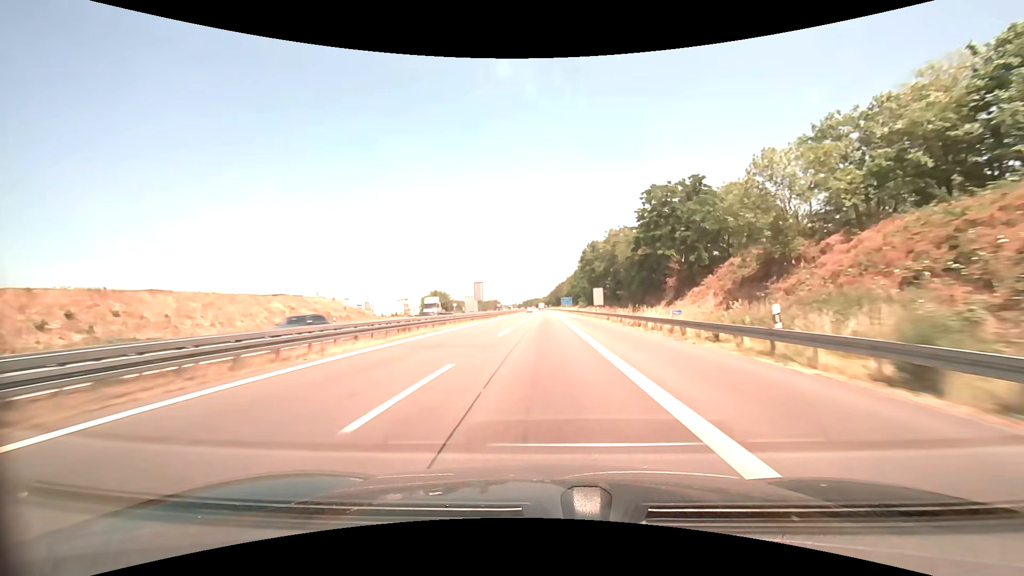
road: motorway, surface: asphalt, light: Day
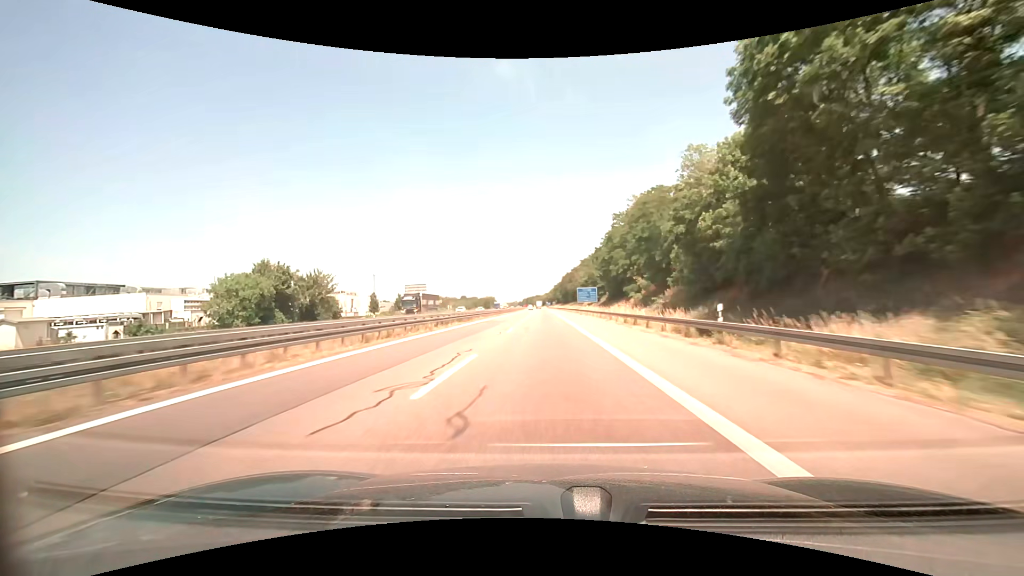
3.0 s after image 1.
(0.0, +86.7) m; 0°
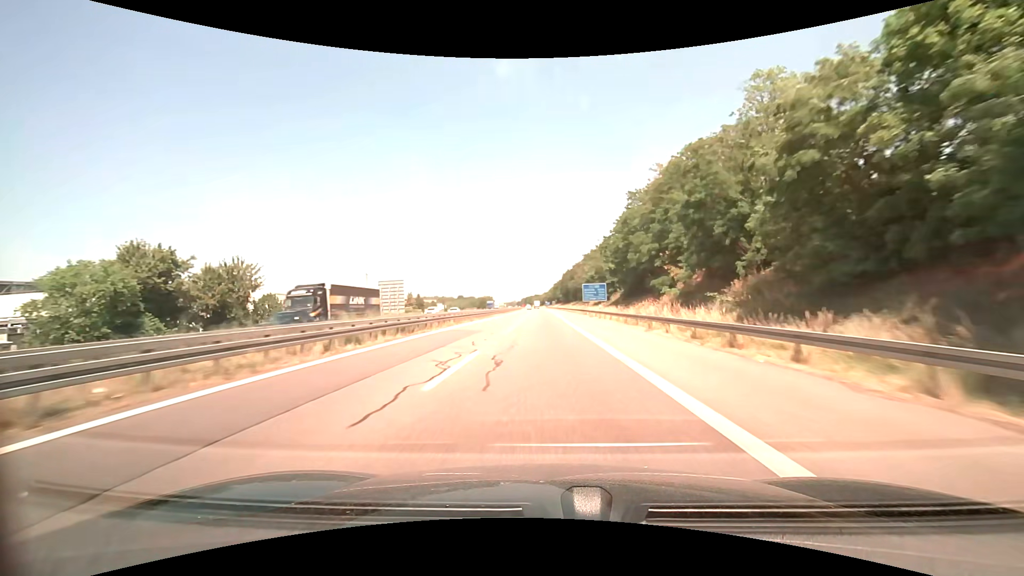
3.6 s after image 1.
(0.0, +17.1) m; 0°
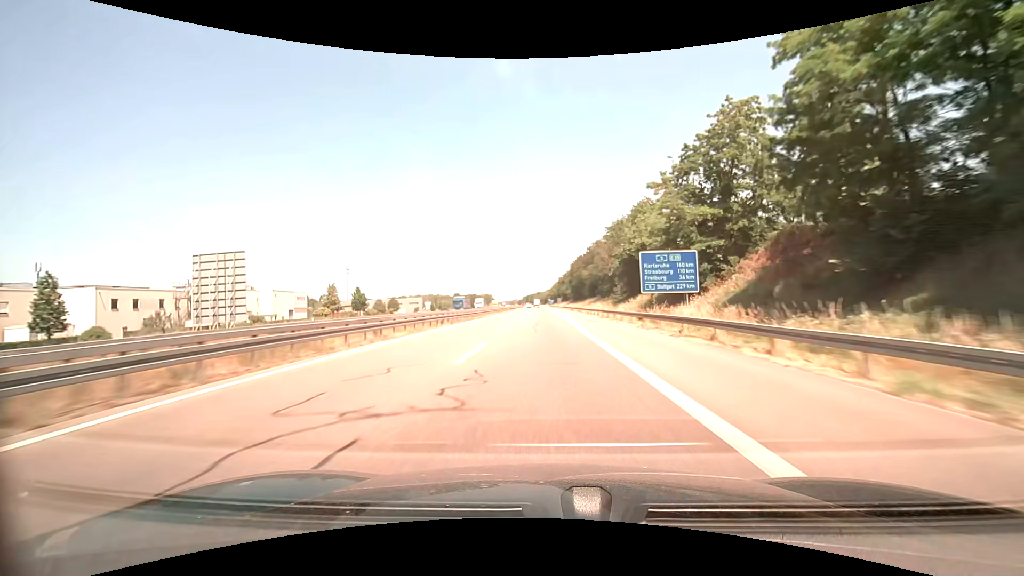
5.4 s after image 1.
(-0.1, +50.5) m; 0°
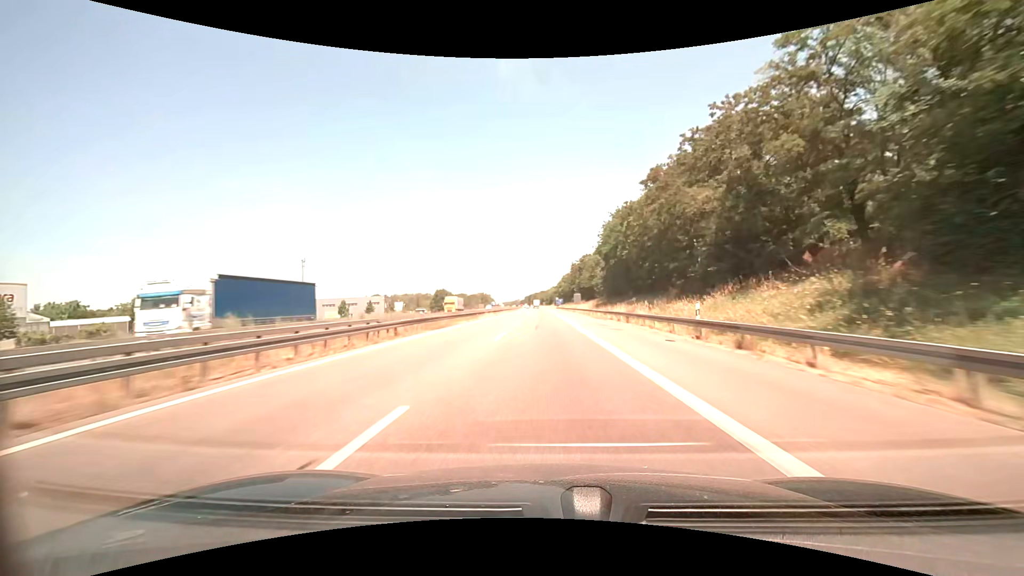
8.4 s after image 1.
(-0.7, +82.2) m; -1°
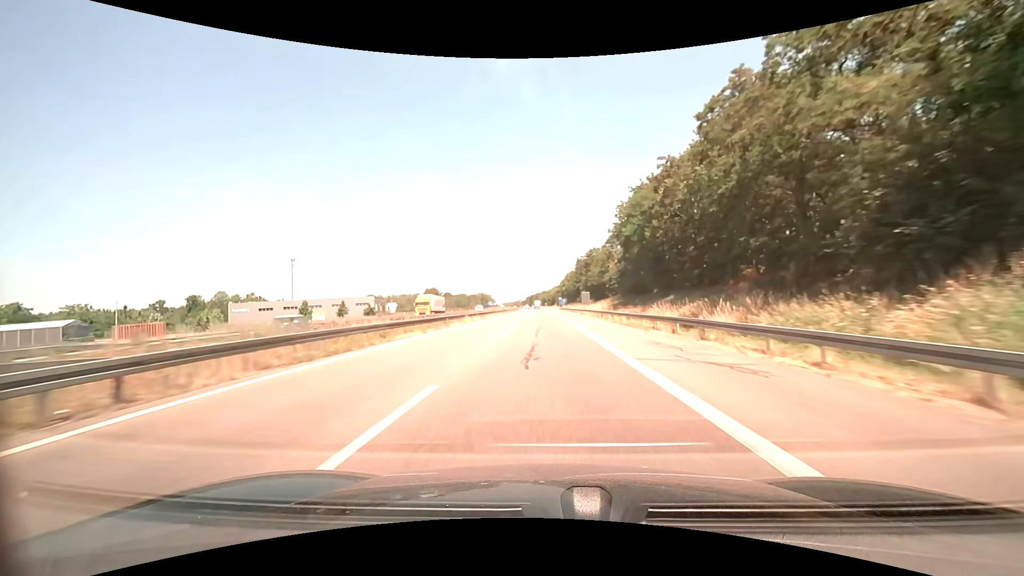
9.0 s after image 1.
(0.0, +16.2) m; 0°
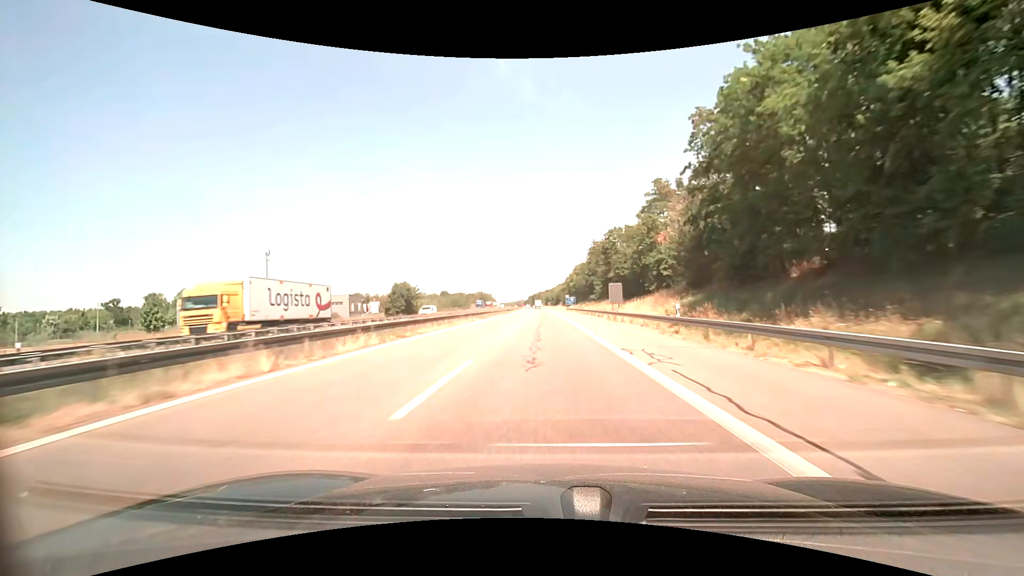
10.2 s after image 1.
(-0.2, +32.2) m; -1°
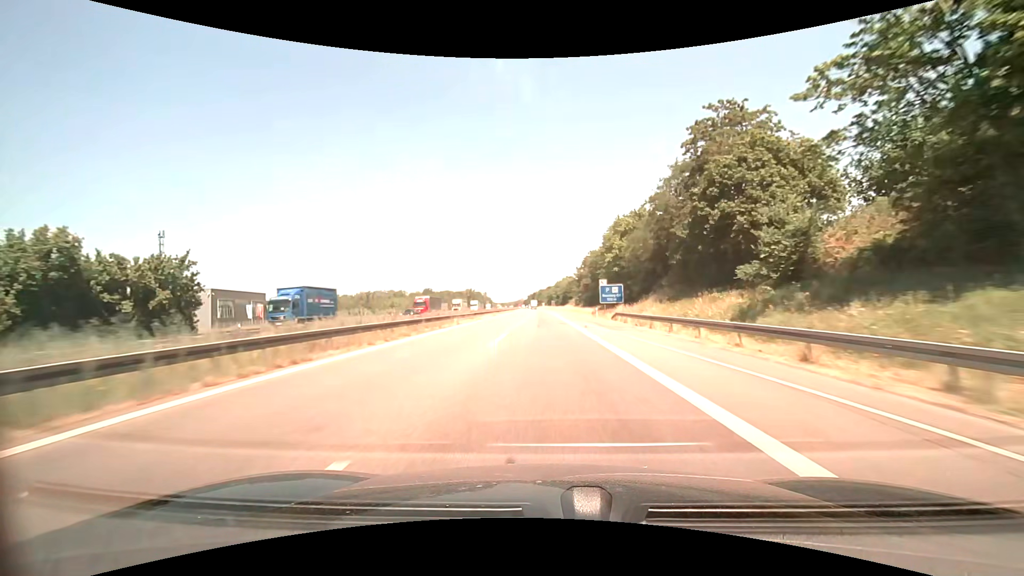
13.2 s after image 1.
(-0.3, +79.2) m; 0°
(0, +10) (0, +20) (0, +30) (0, +40) (0, +50) (0, +60) (0, +70) (-1, +80) (-1, +90) (-1, +100) m
